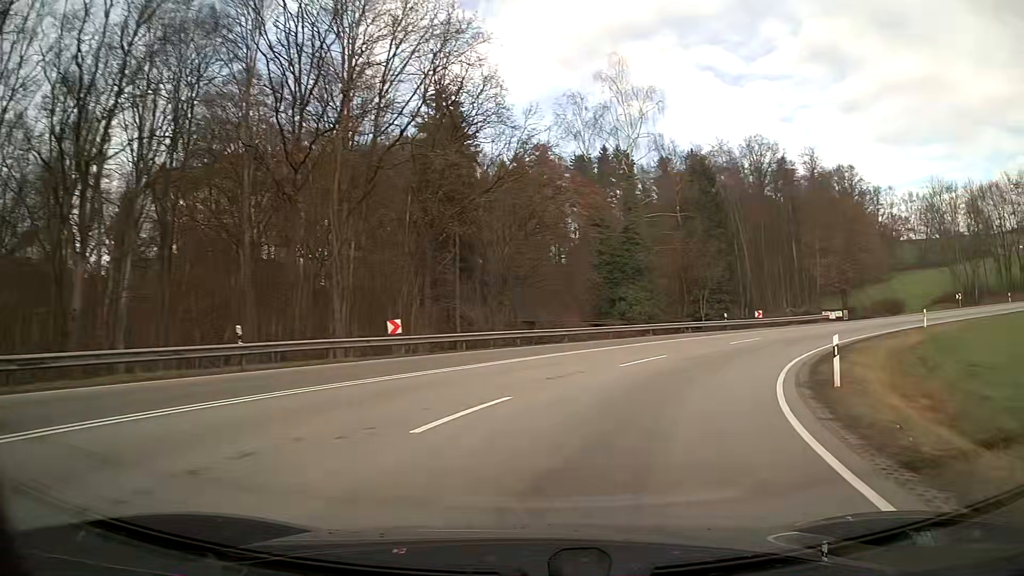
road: primary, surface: asphalt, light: Day
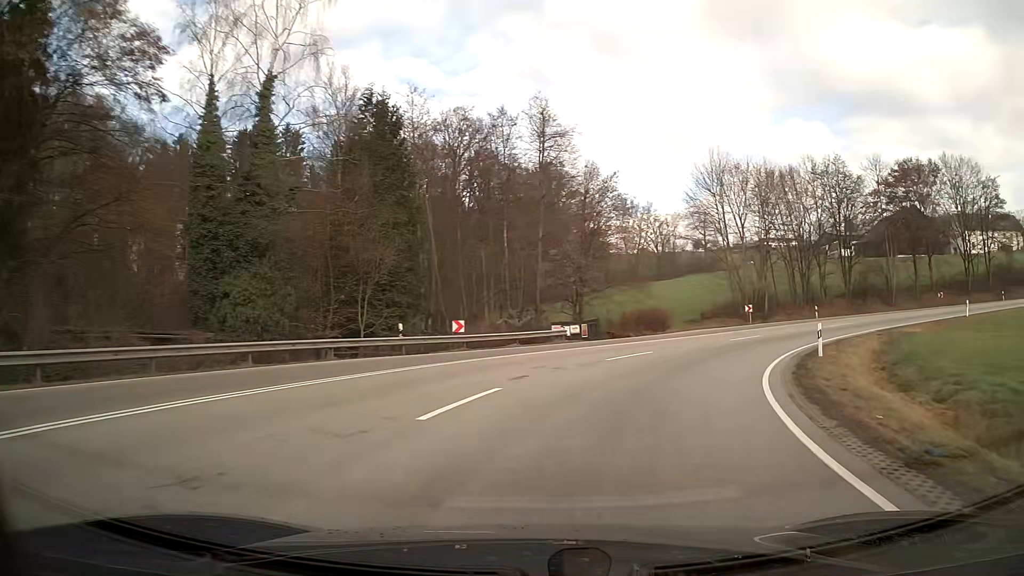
(+5.2, +20.8) m; +28°
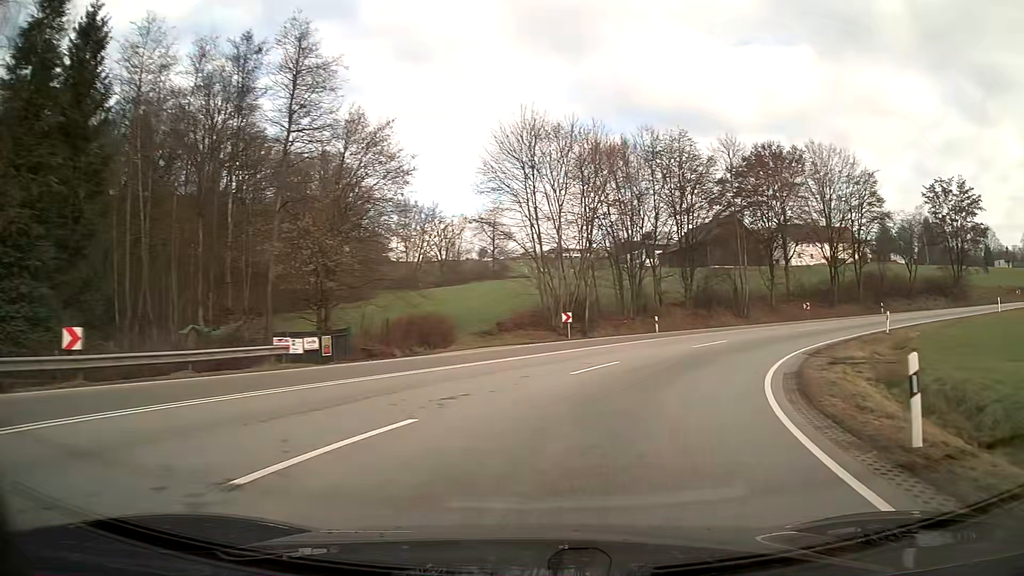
(+2.4, +14.7) m; +19°
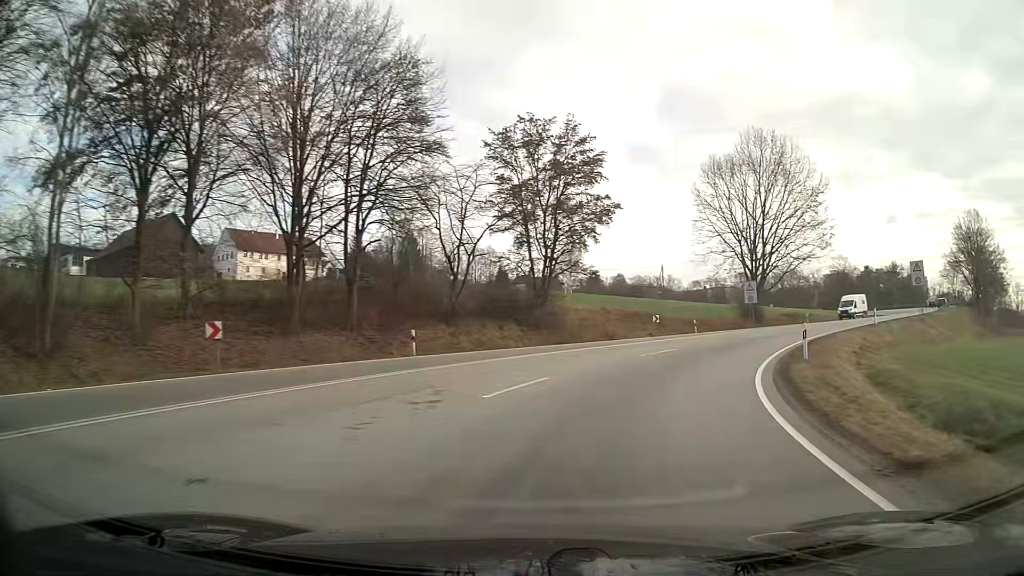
(+14.9, +34.0) m; +47°
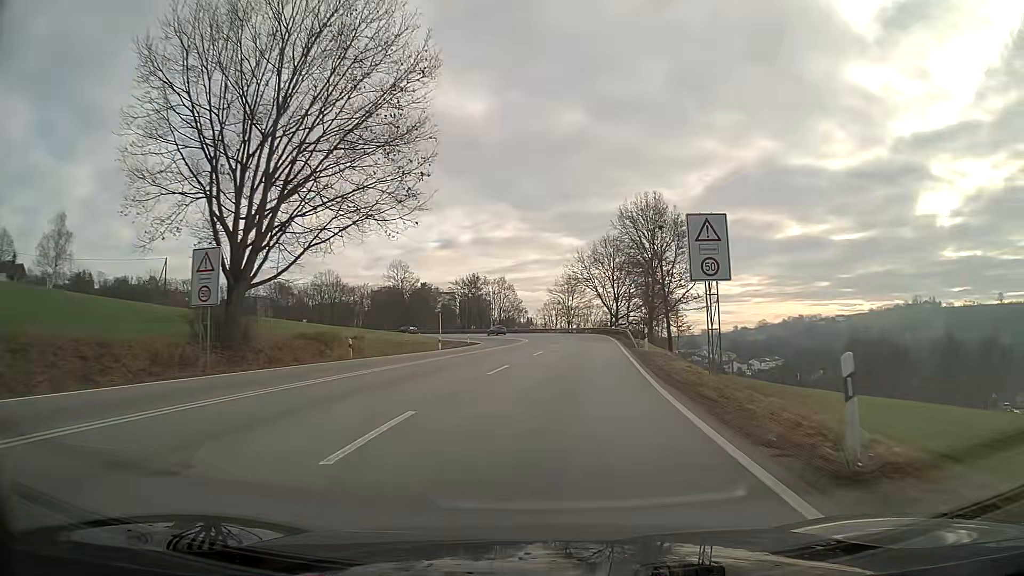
(+13.8, +36.3) m; +36°
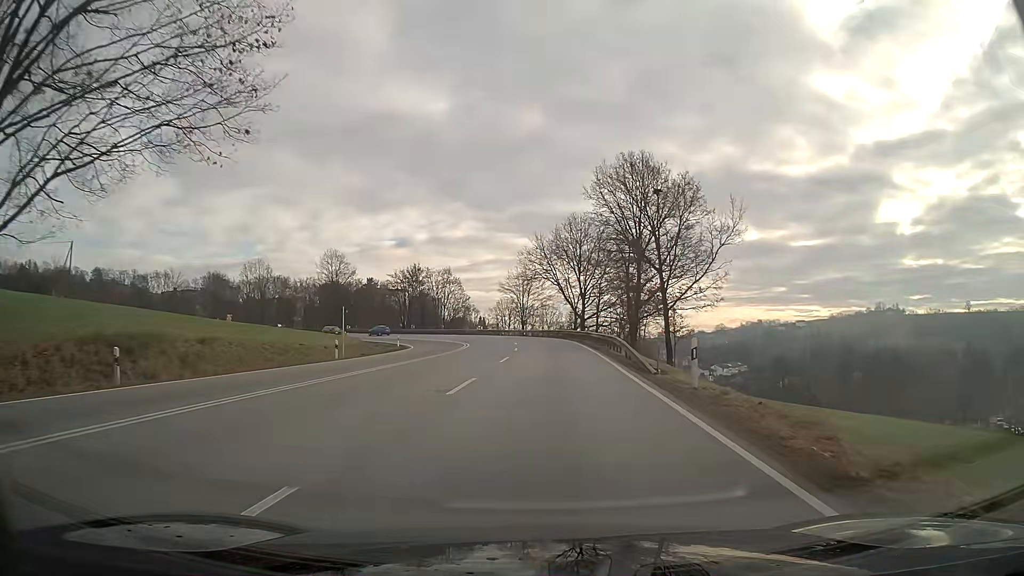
(+0.5, +16.6) m; +3°
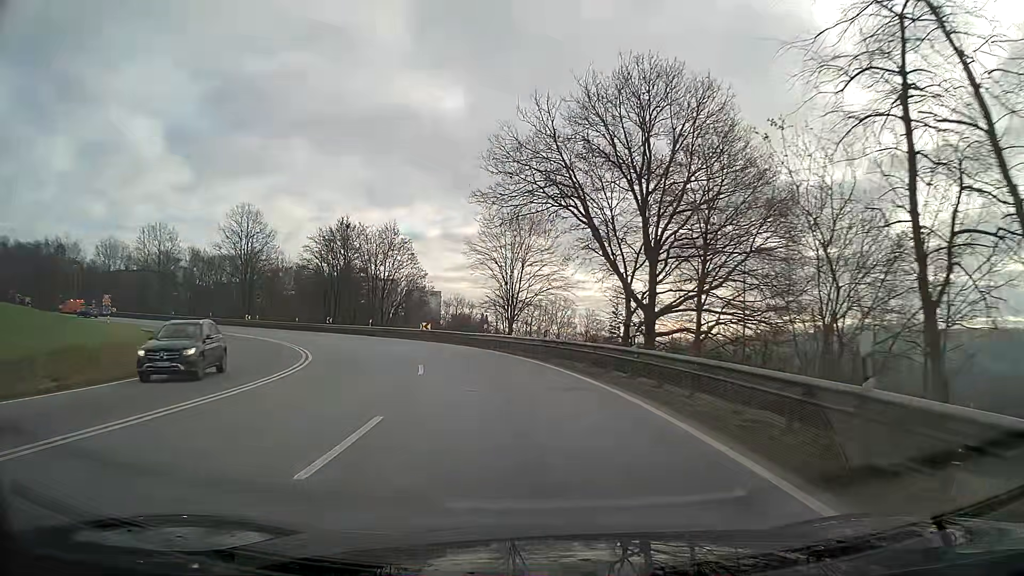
(+0.3, +43.5) m; -3°
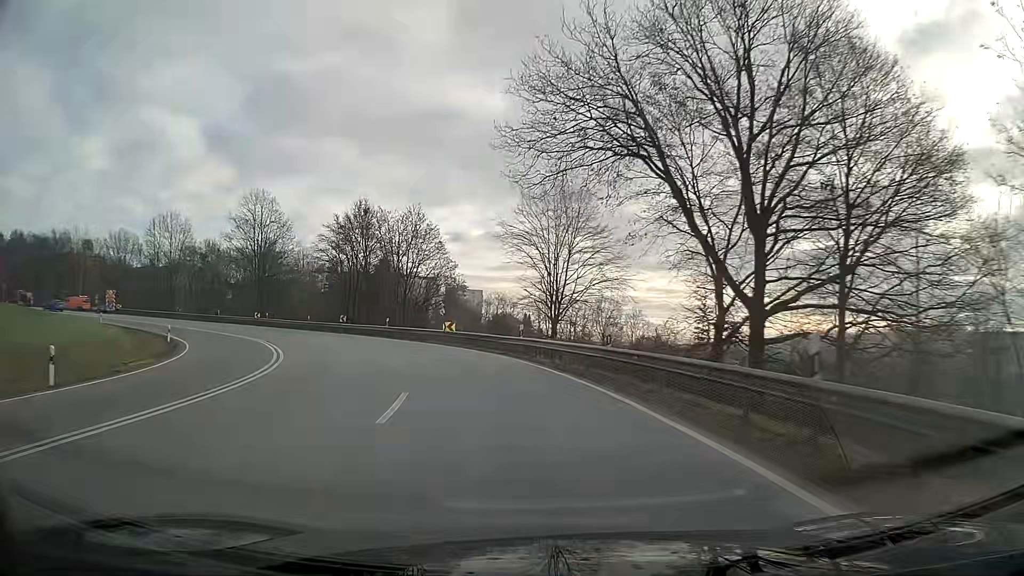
(-0.3, +8.7) m; -4°
